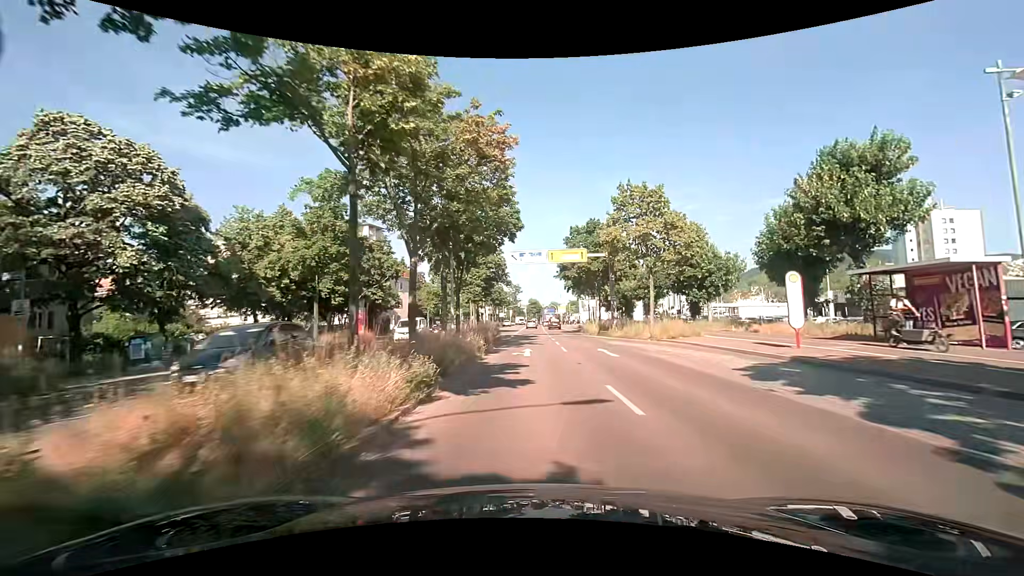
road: primary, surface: asphalt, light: Day
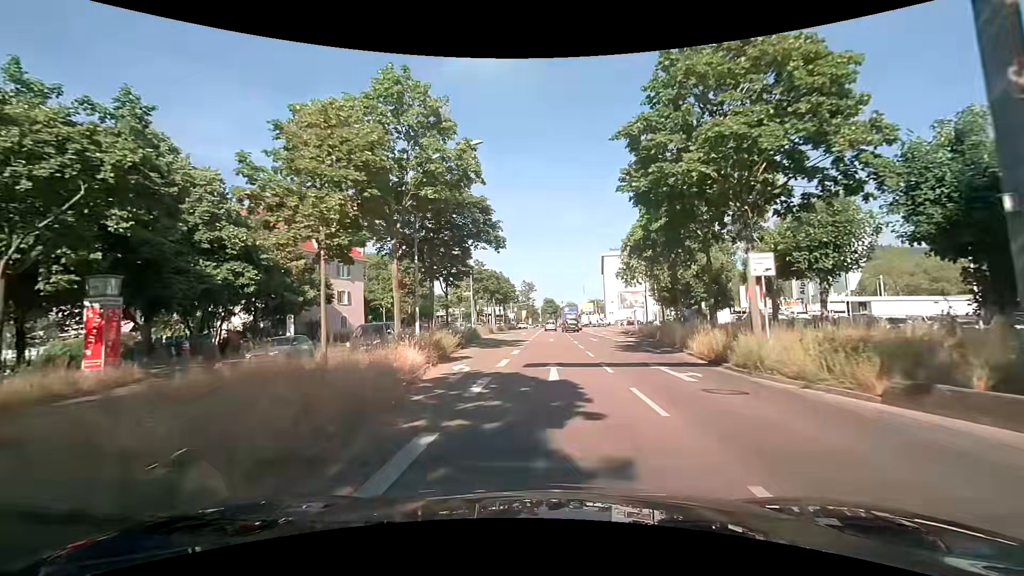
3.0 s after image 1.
(-0.2, +32.0) m; -2°
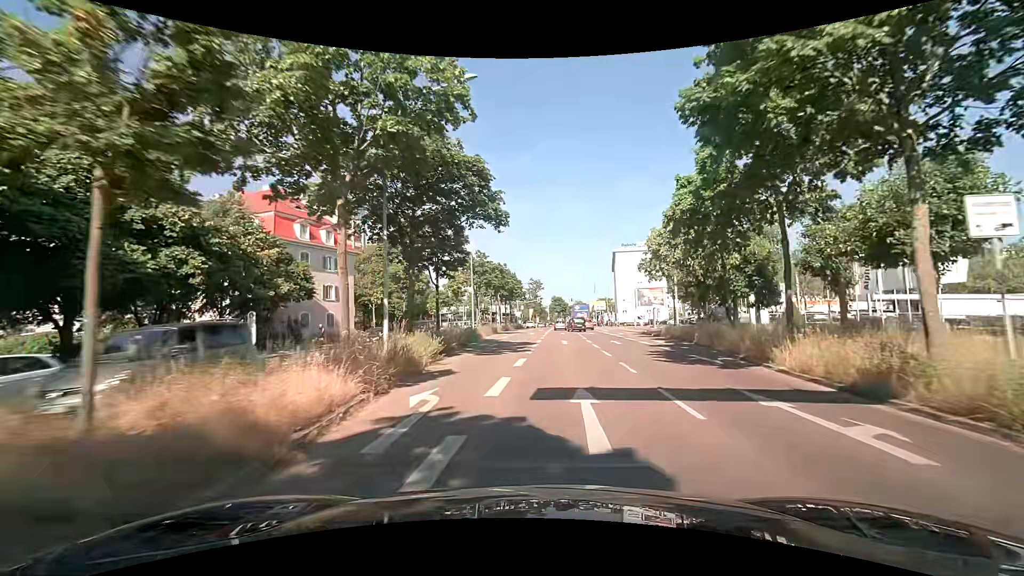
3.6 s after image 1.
(-0.1, +6.3) m; -1°
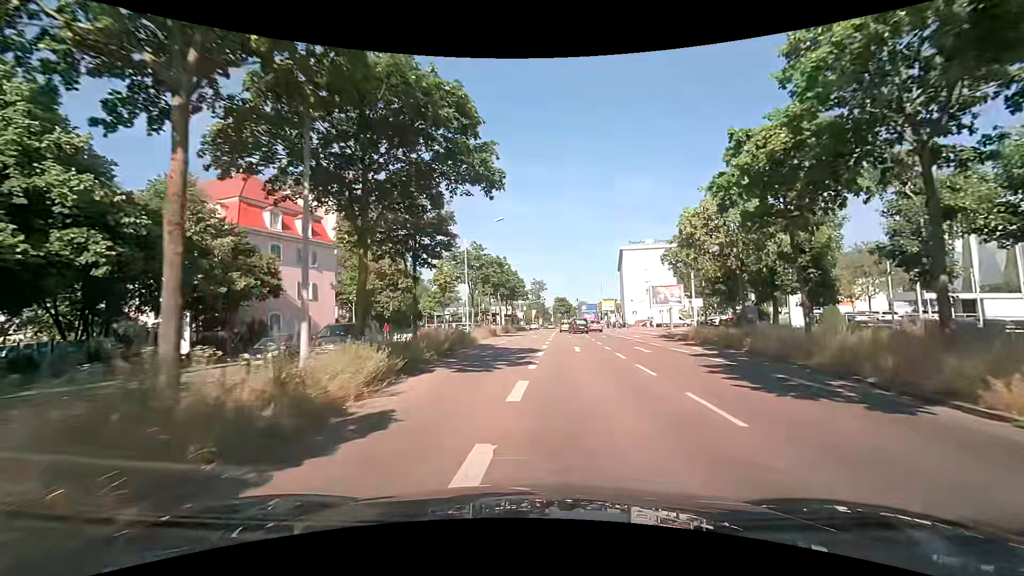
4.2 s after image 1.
(0.0, +6.3) m; 0°
